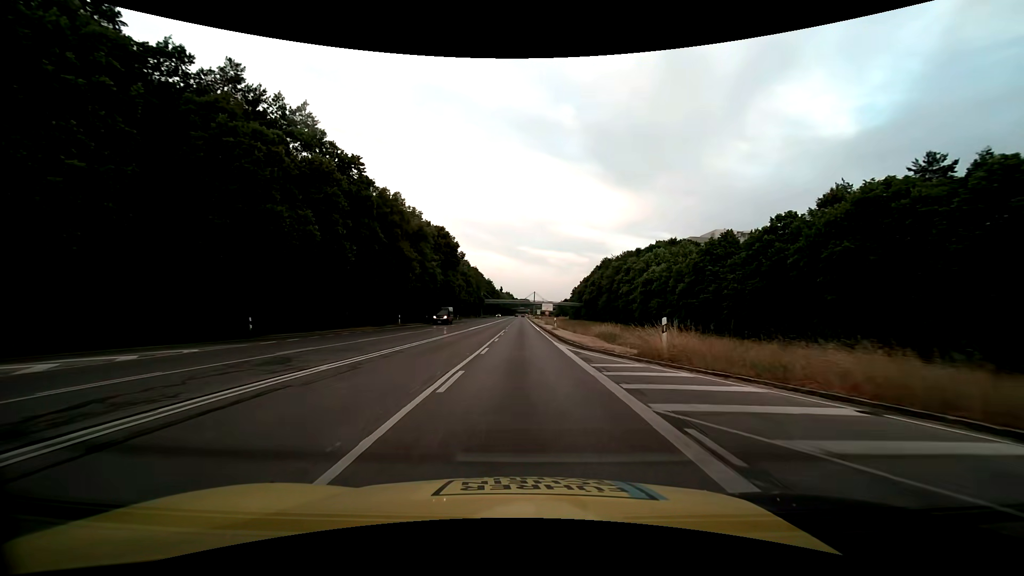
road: trunk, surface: asphalt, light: Day
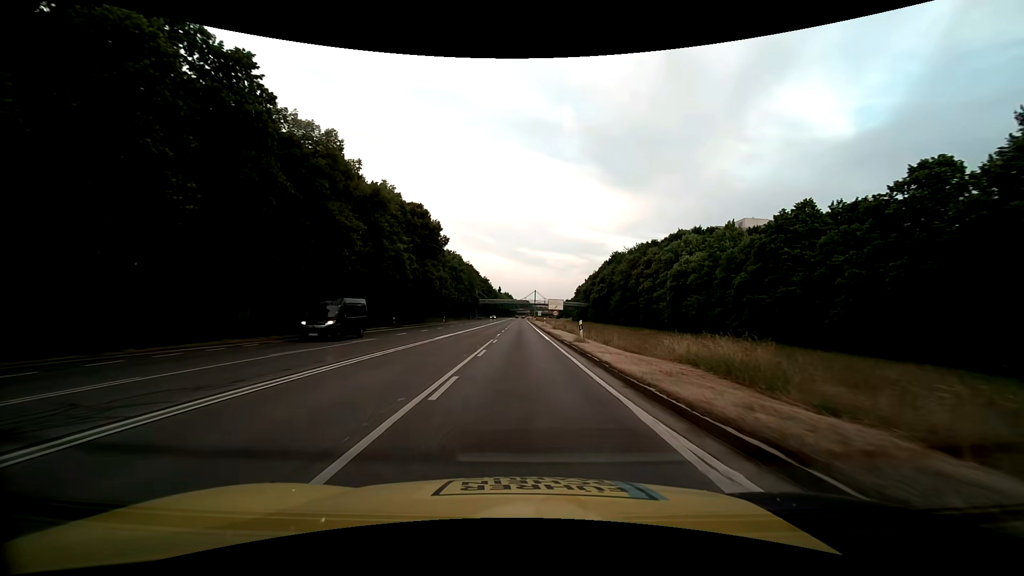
(-0.1, +18.8) m; 0°
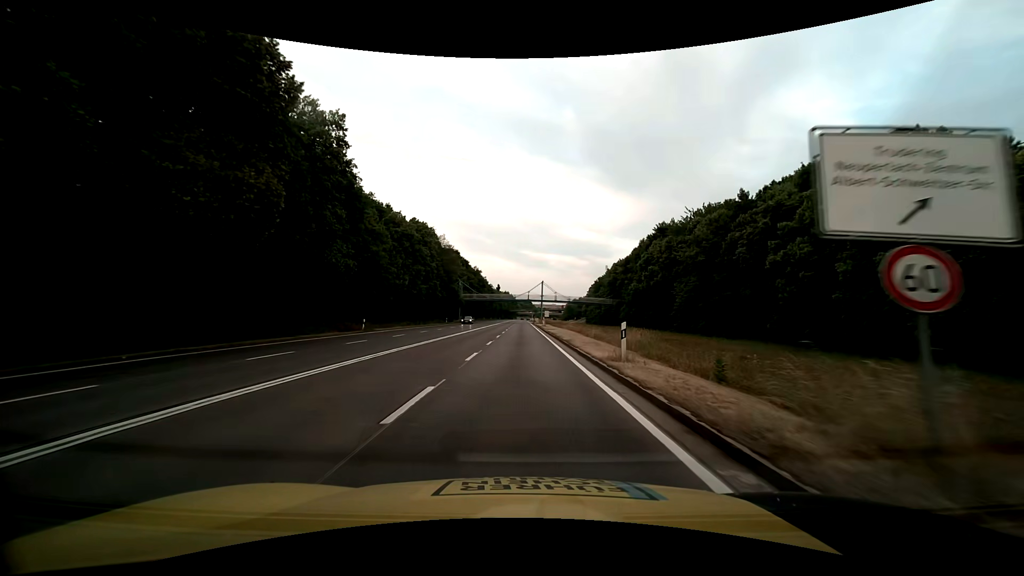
(-0.1, +47.1) m; 0°
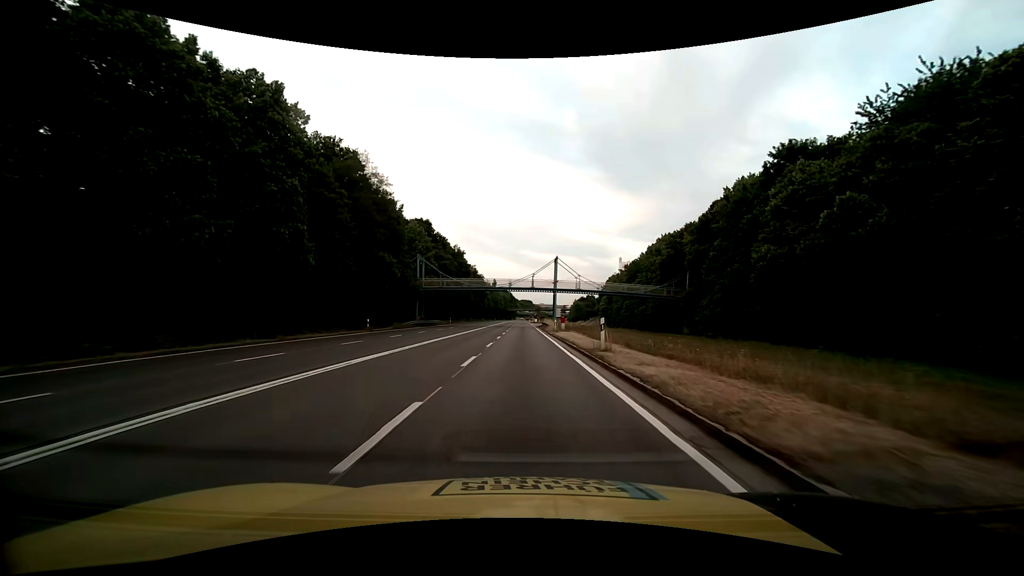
(-0.1, +47.1) m; 0°
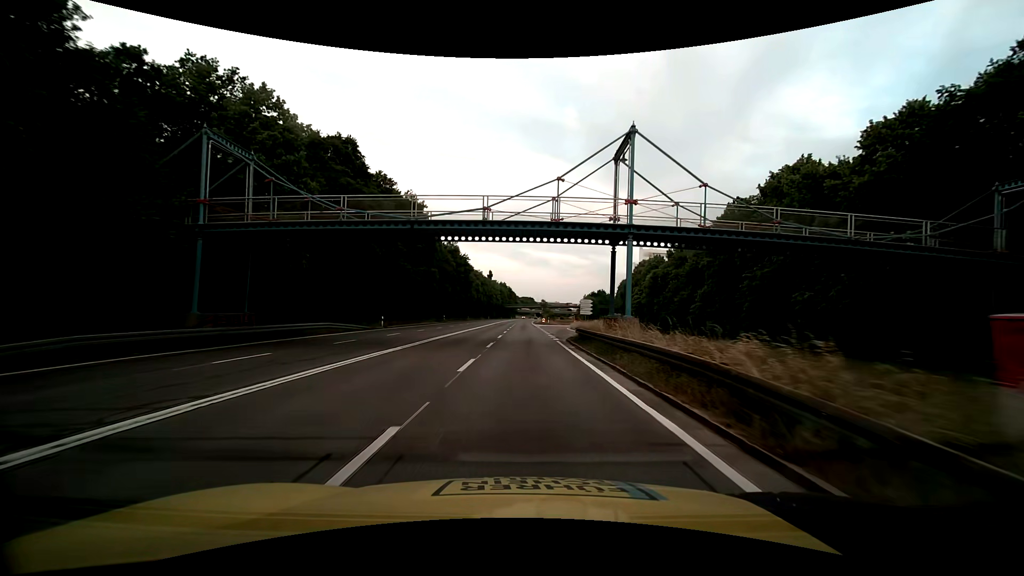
(-0.1, +47.1) m; 0°
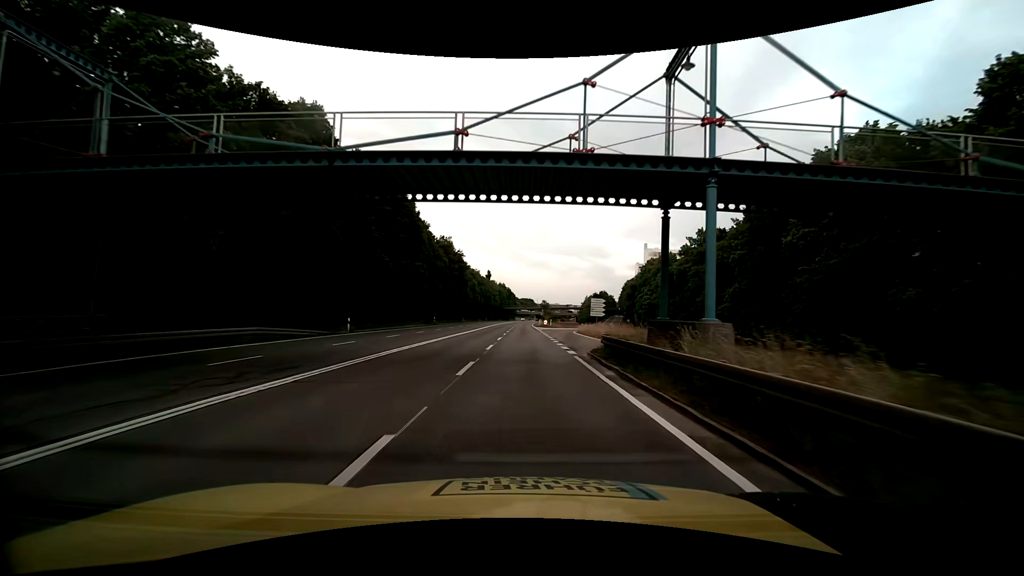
(0.0, +9.4) m; 0°
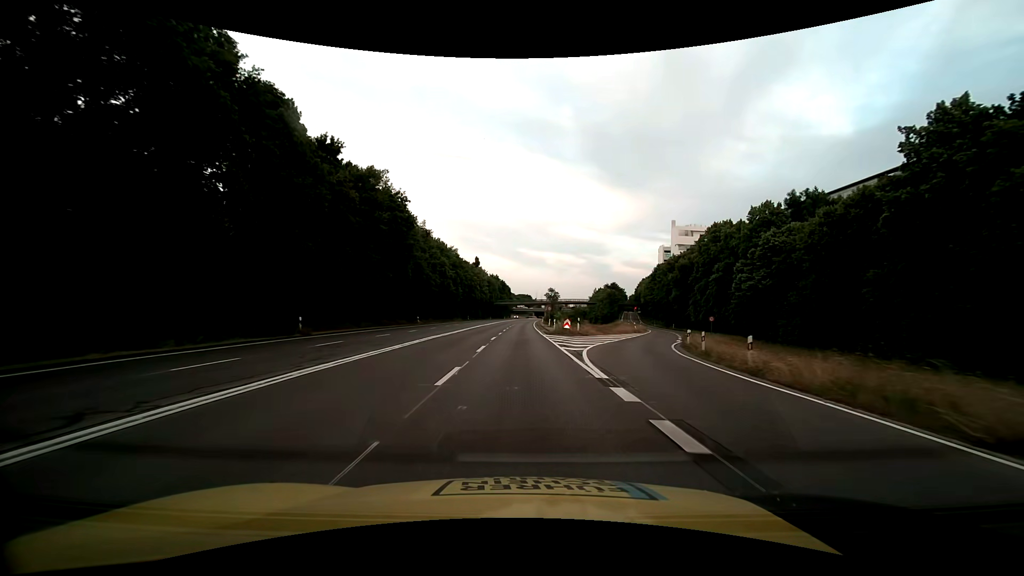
(+0.4, +47.2) m; +1°
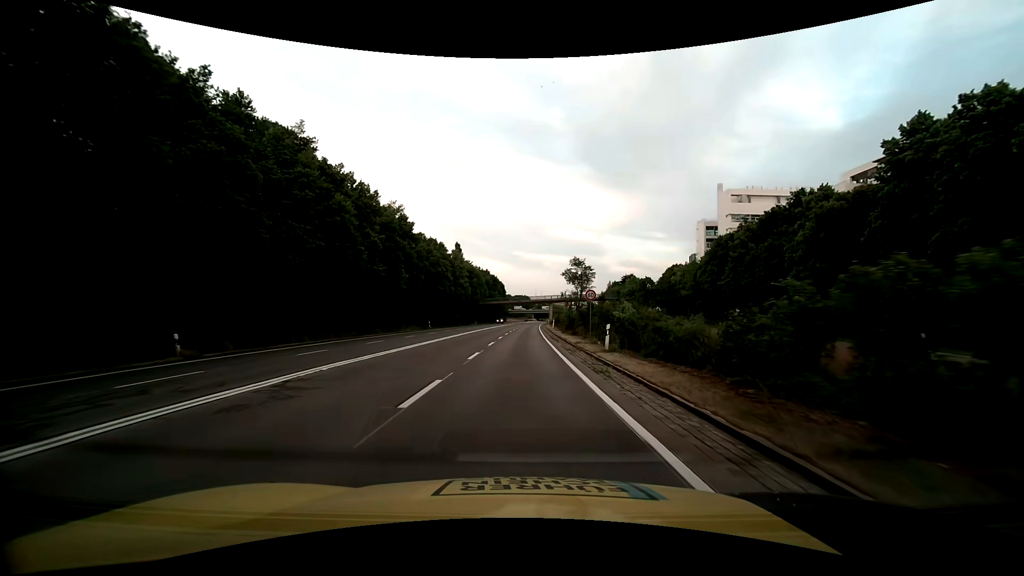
(+0.1, +47.3) m; 0°
(0, +10) (0, +20) (0, +30) (0, +40) (+1, +50) (+1, +60) (+1, +70) (+1, +80) (+2, +90) (+2, +100) m
